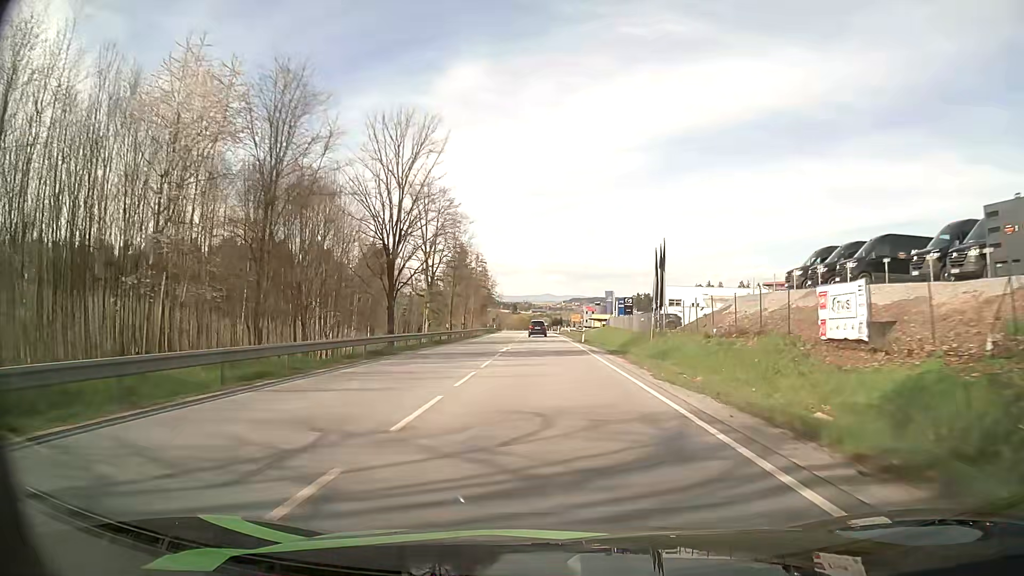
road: primary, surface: asphalt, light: Day
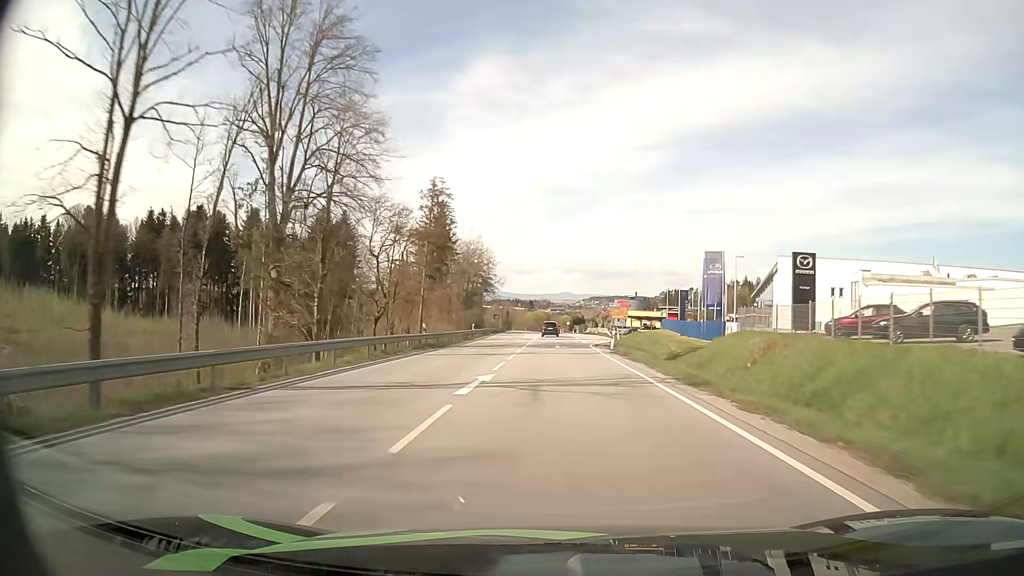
(-1.0, +61.7) m; -2°
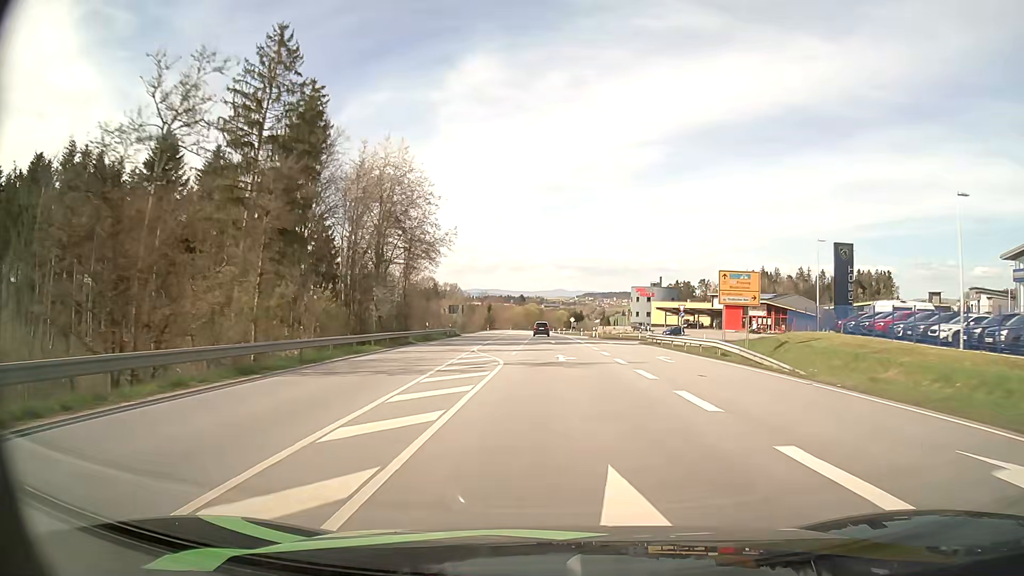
(+0.3, +62.5) m; +1°
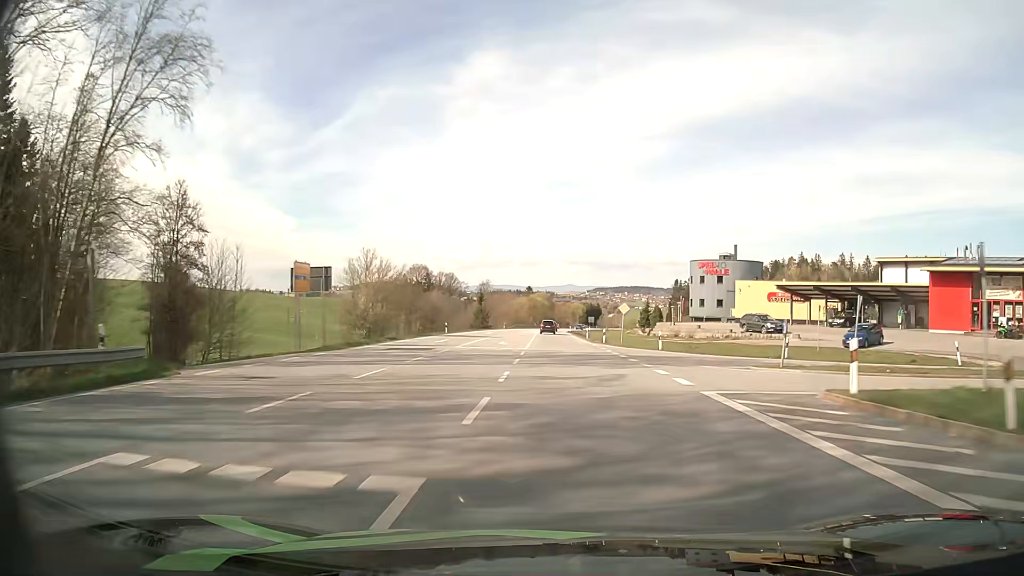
(-0.4, +61.5) m; -1°
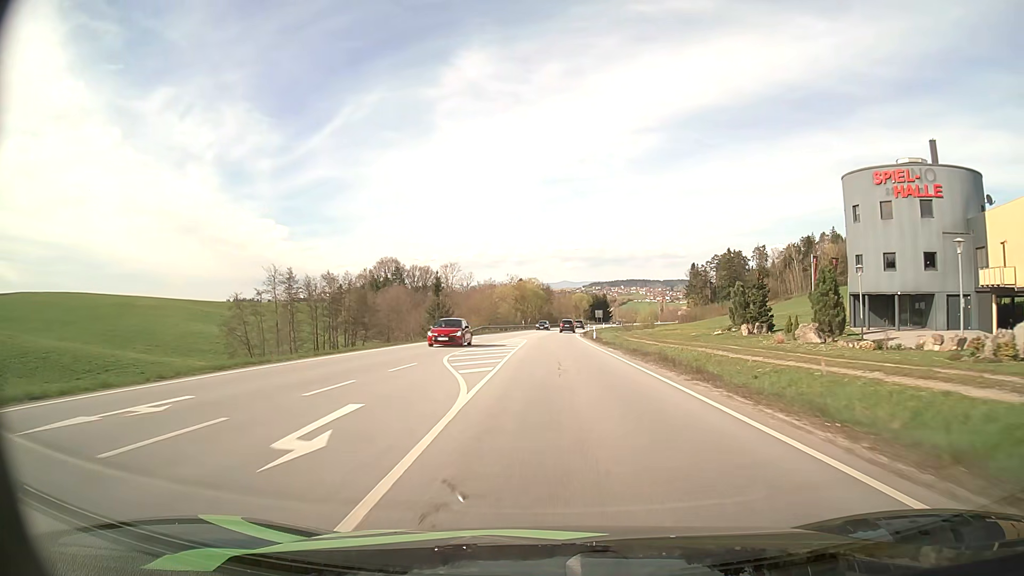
(-0.1, +63.0) m; 0°
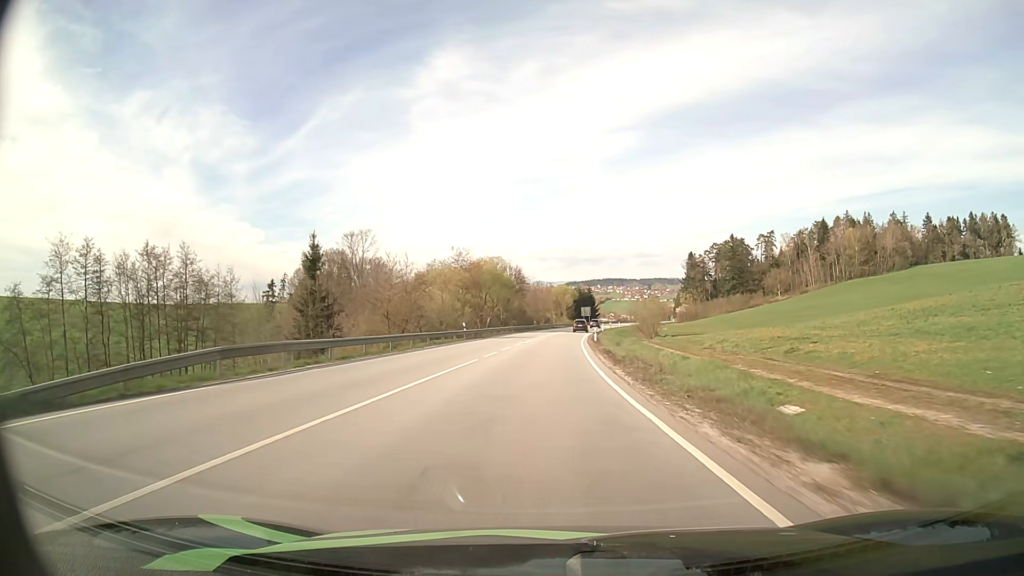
(+0.8, +50.5) m; +2°
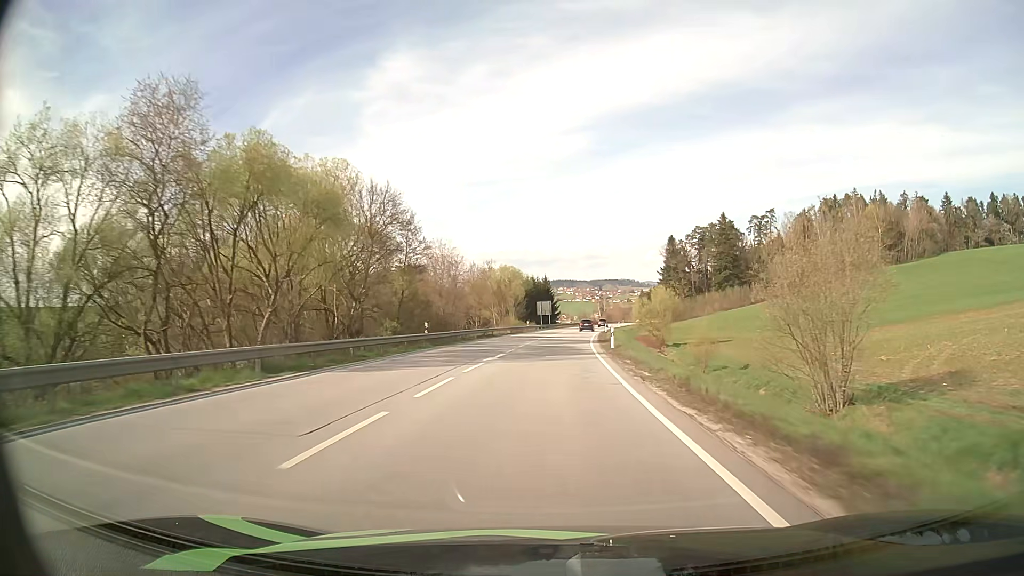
(+1.6, +62.7) m; +4°
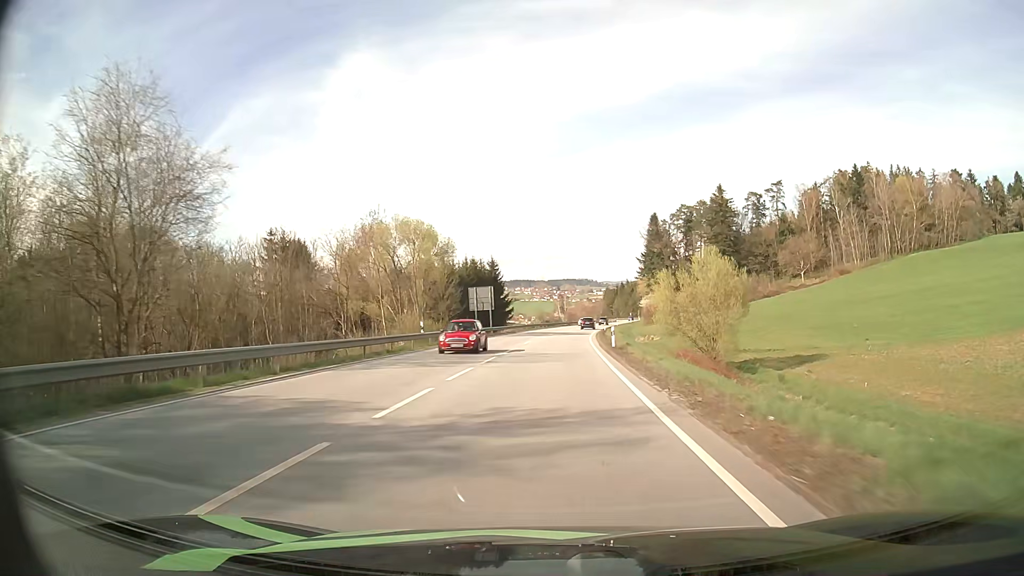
(+1.8, +50.6) m; +4°
(0, +10) (0, +20) (0, +30) (+1, +40) (+1, +50) (+2, +60) (+3, +70) (+4, +80) (+5, +90) (+6, +100) m
